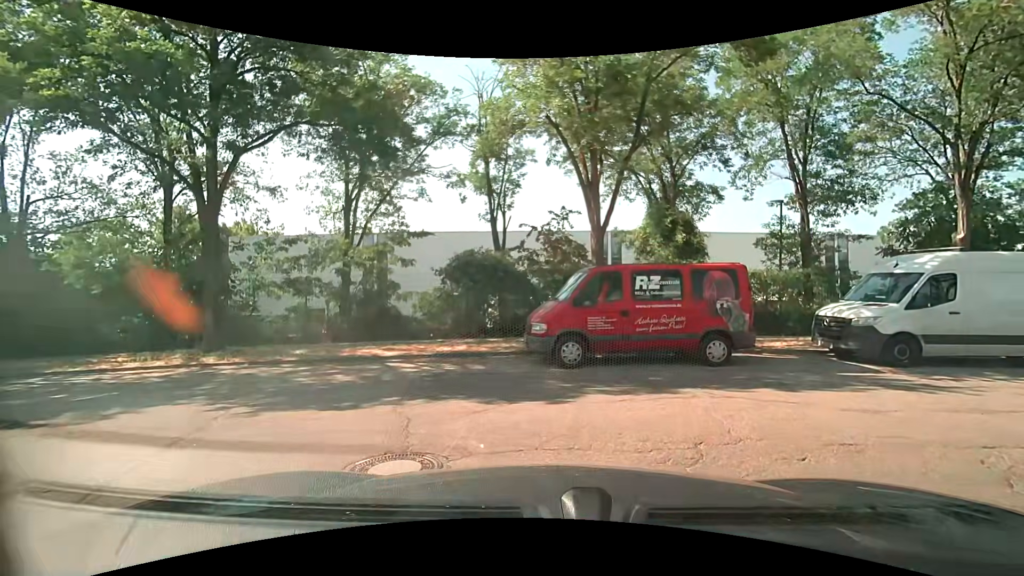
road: residential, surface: asphalt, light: Day
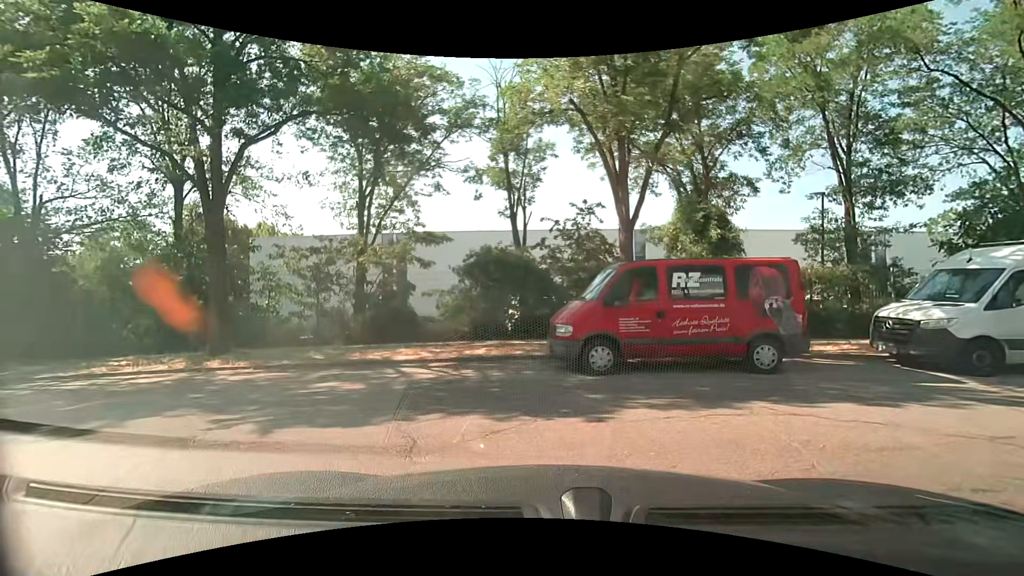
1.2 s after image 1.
(0.0, +1.0) m; 0°
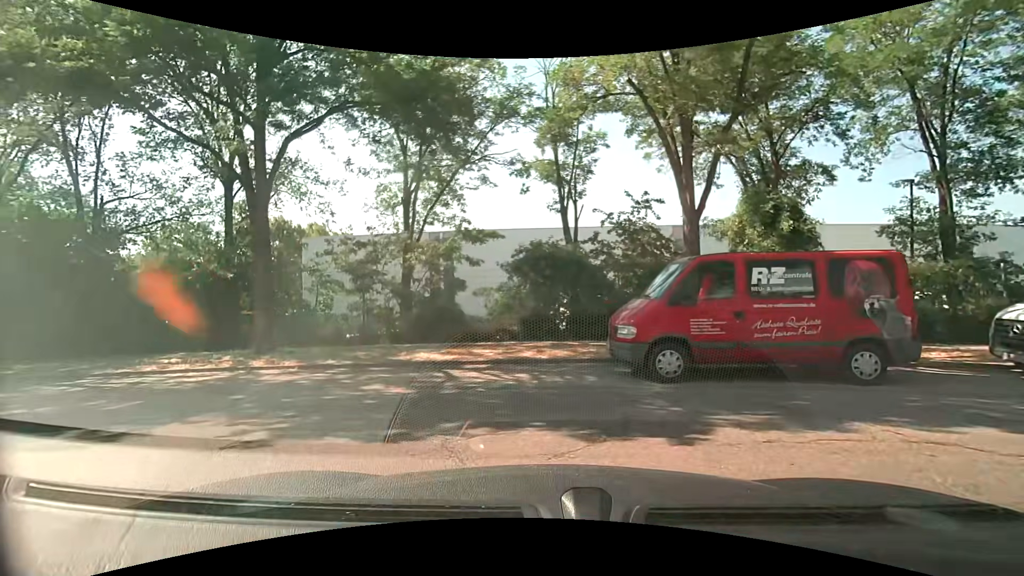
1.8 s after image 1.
(-0.1, +0.9) m; -7°
